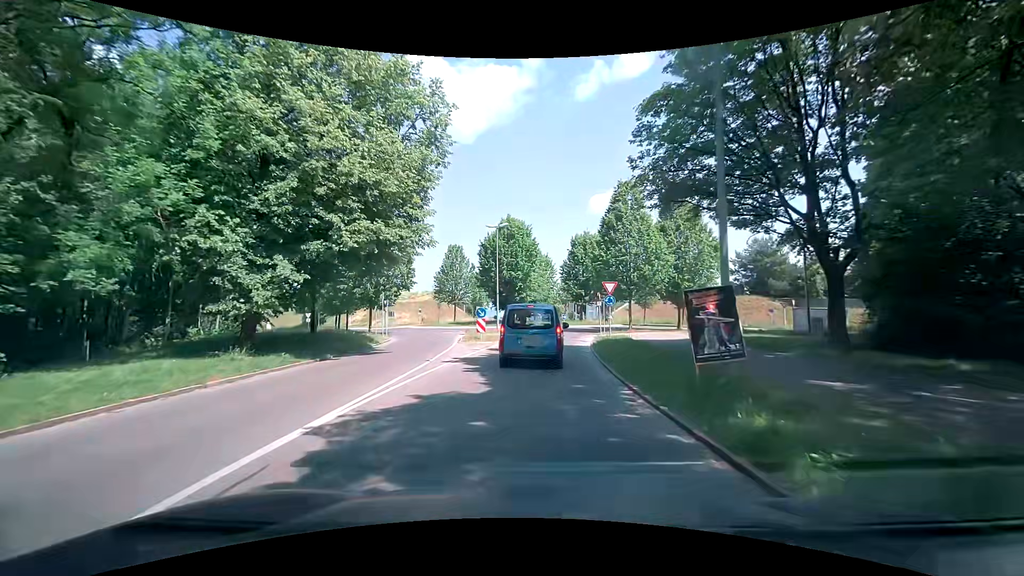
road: tertiary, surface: asphalt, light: Day
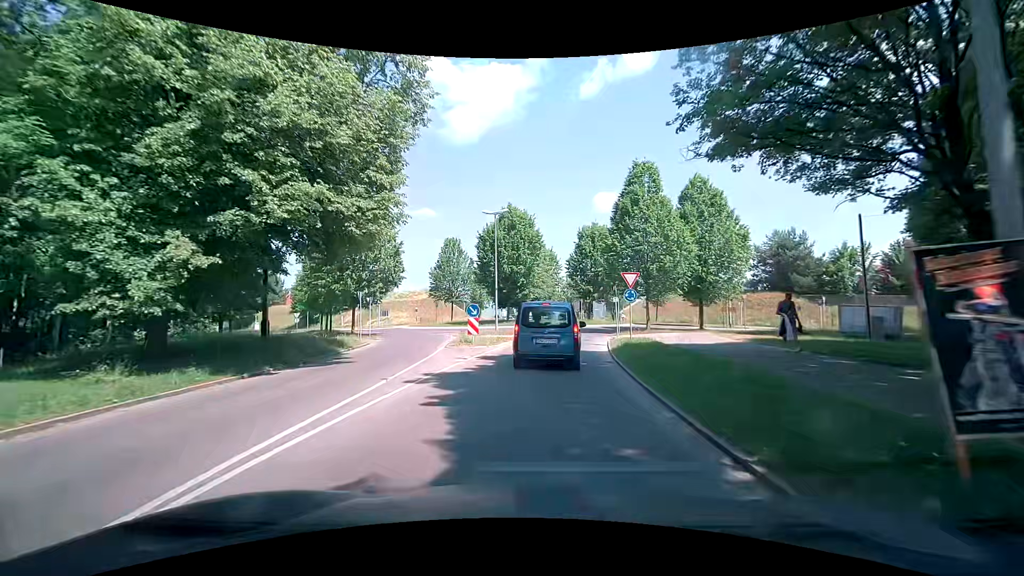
(+0.1, +4.9) m; +1°
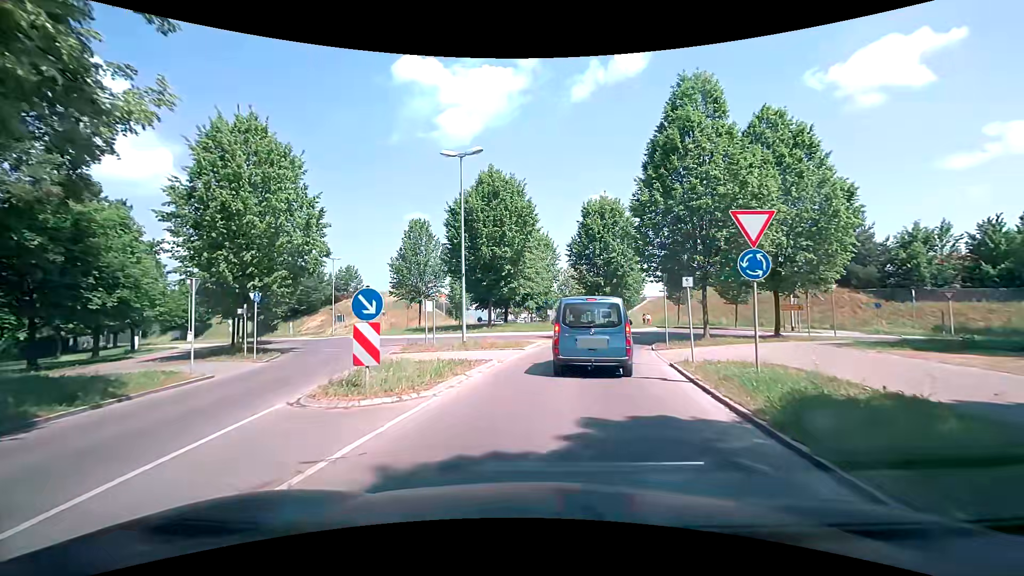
(+0.1, +13.4) m; +1°
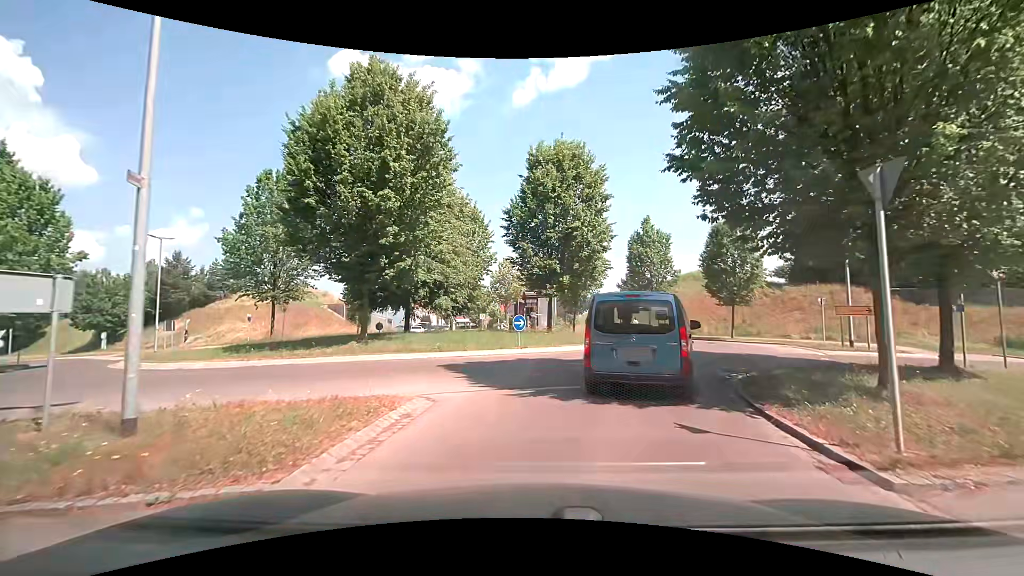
(+0.8, +15.3) m; +7°
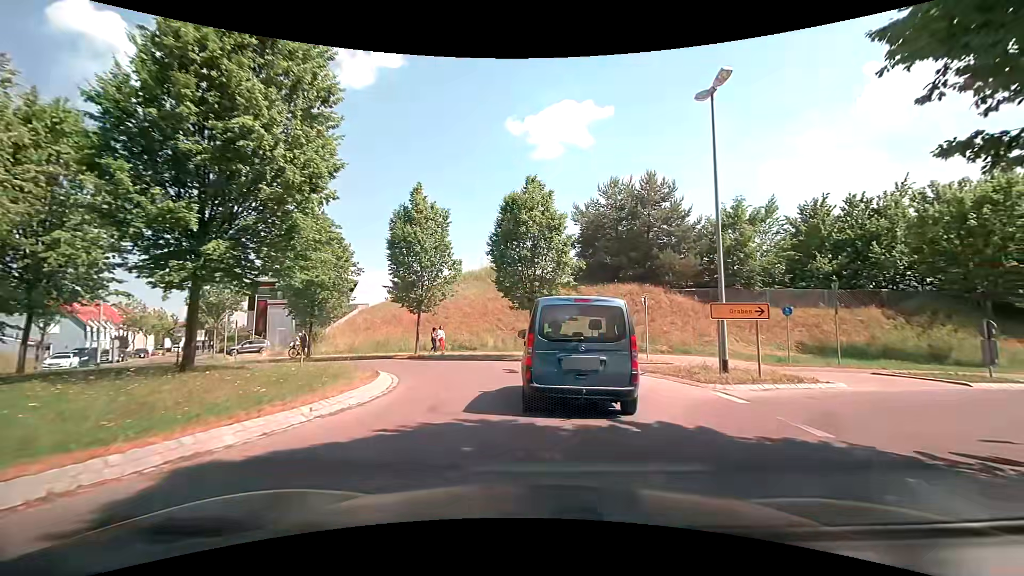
(+2.8, +13.3) m; +25°
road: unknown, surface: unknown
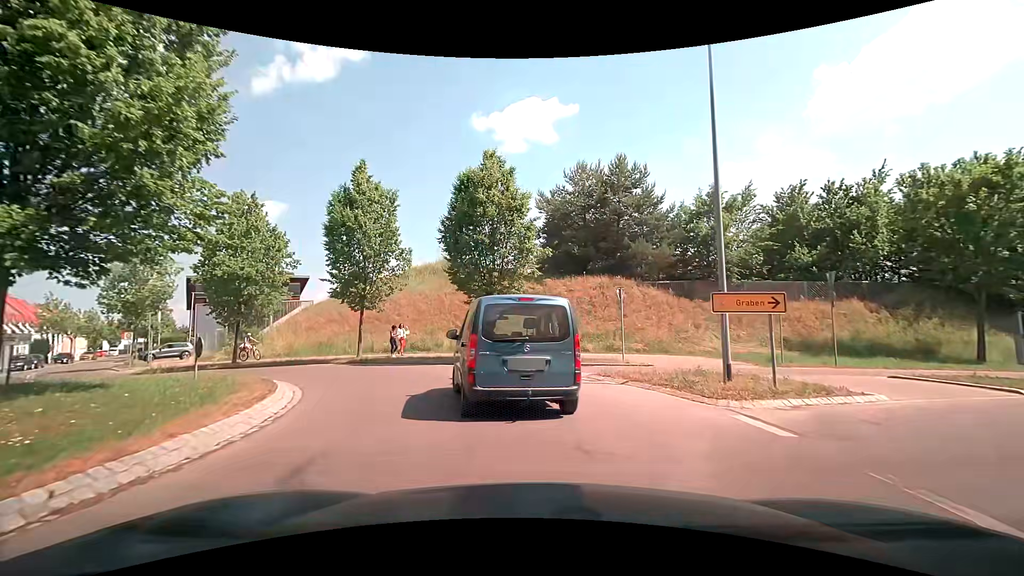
(+0.1, +3.3) m; +4°
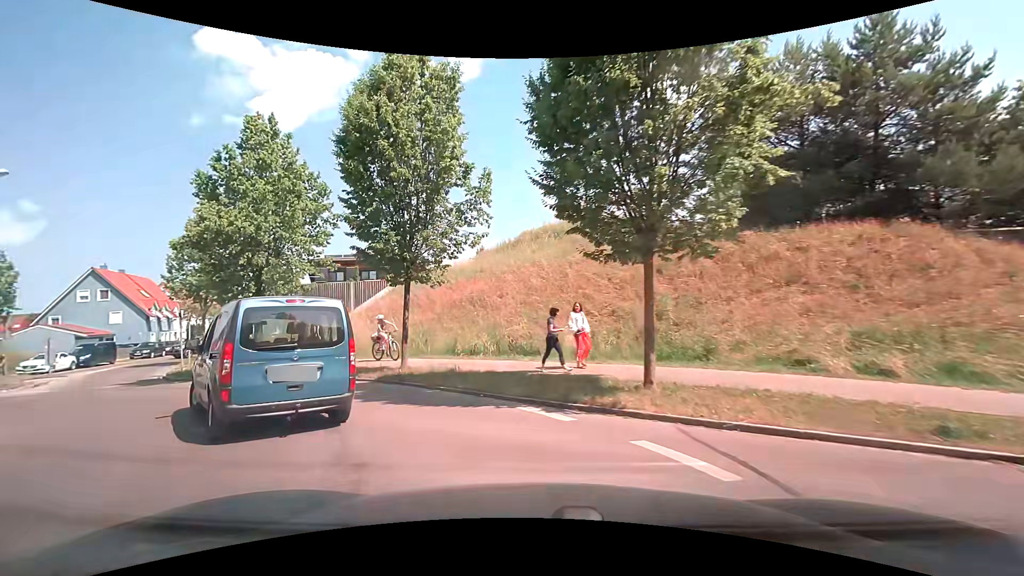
(-0.6, +12.3) m; -16°
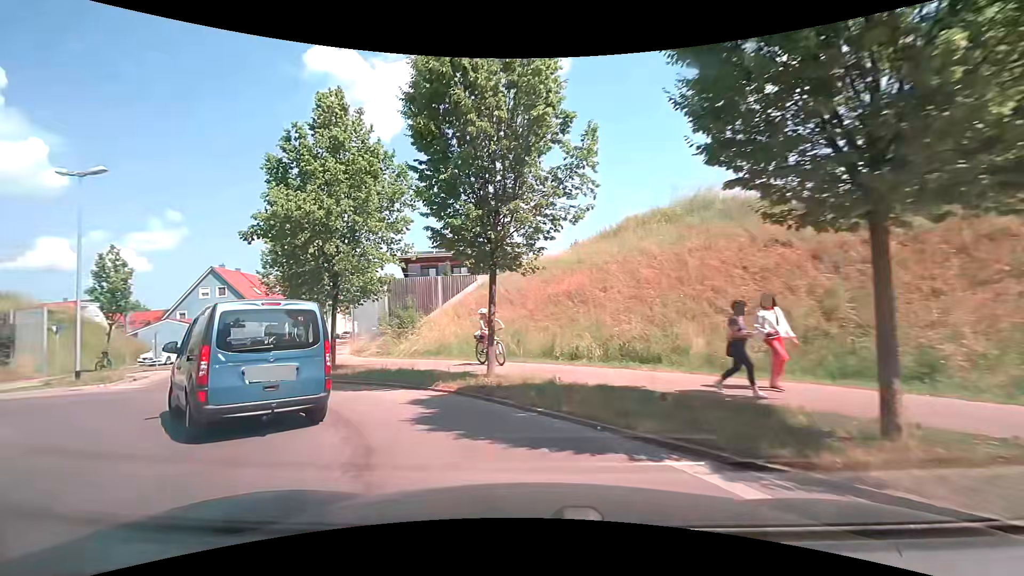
(-0.3, +3.0) m; -11°
(-3, +9) (-12, +15) (-21, +14) (-31, +13) (-41, +13) (-51, +16) (-60, +19) (-70, +23) (-79, +26) (-88, +30) m
